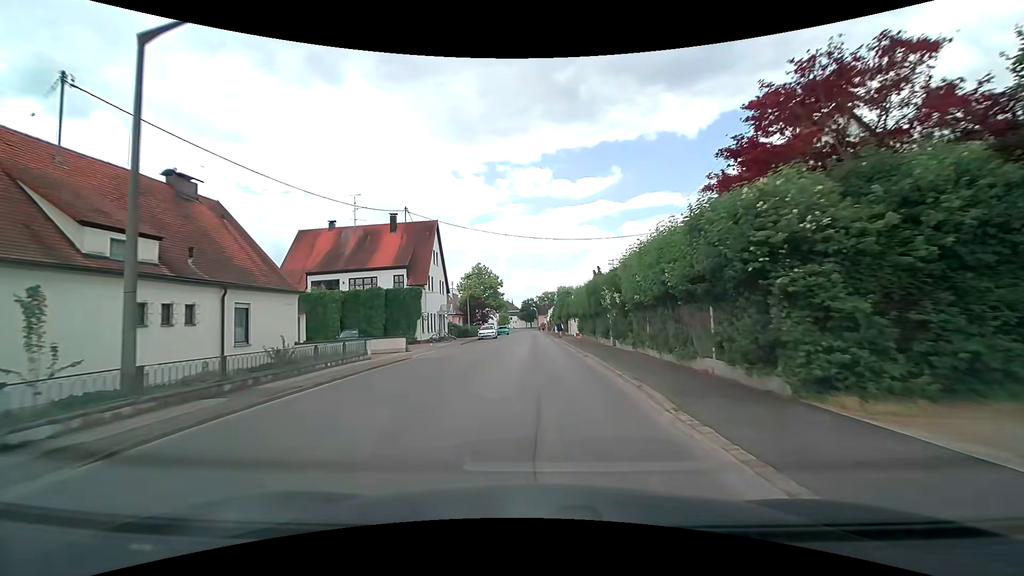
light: Day
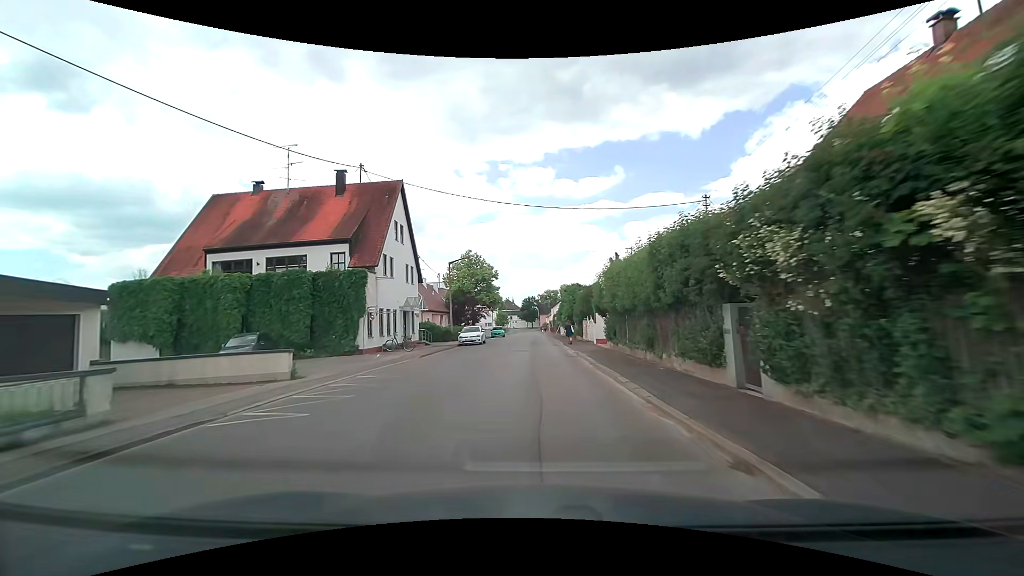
(+0.1, +14.0) m; 0°
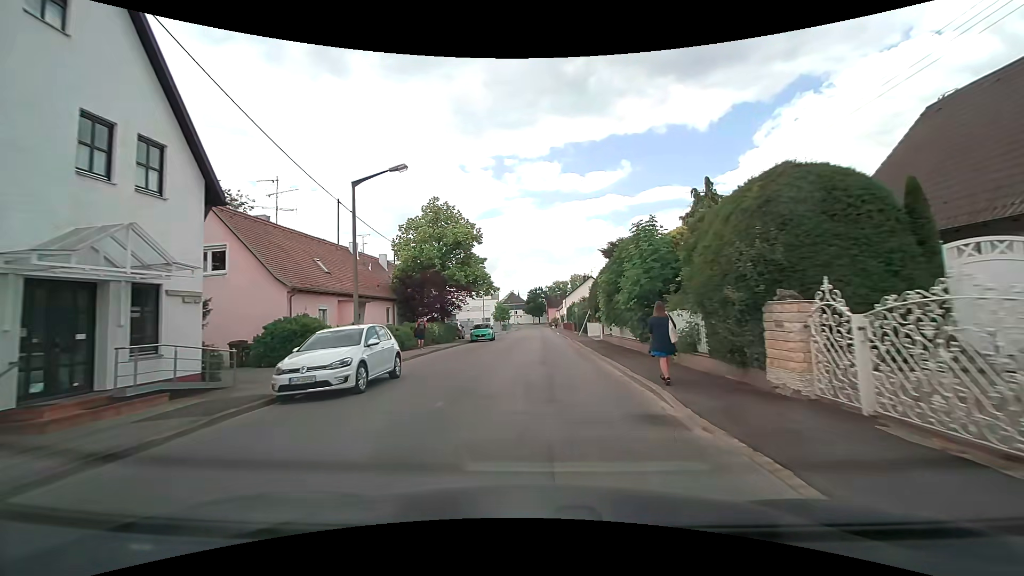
(-0.1, +27.3) m; -1°
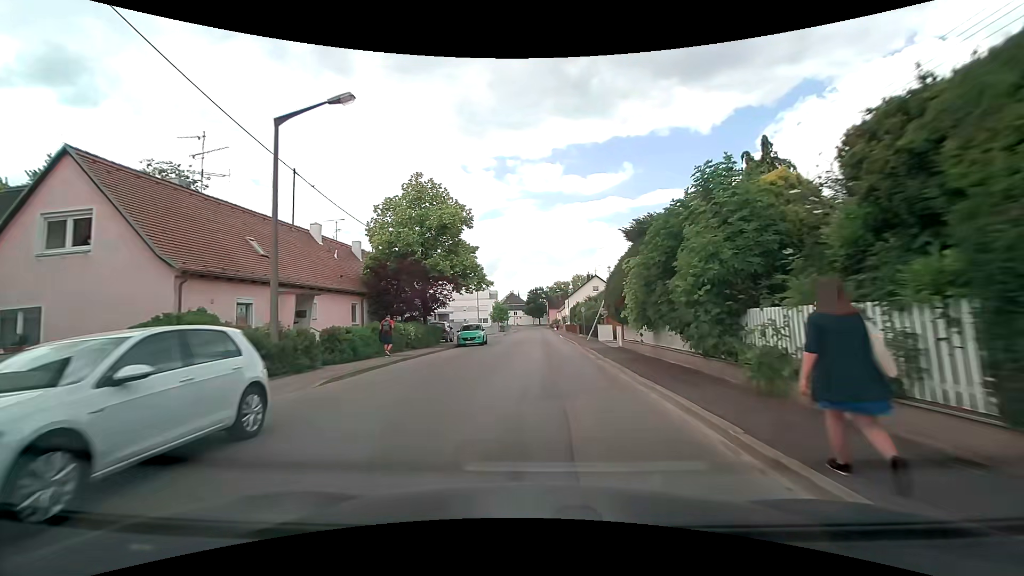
(0.0, +6.7) m; 0°
(0, +10) (0, +20) (0, +30) (+1, +40) (+1, +50) (+1, +60) (+1, +70) (+1, +80) (+1, +90) (+1, +100) m
